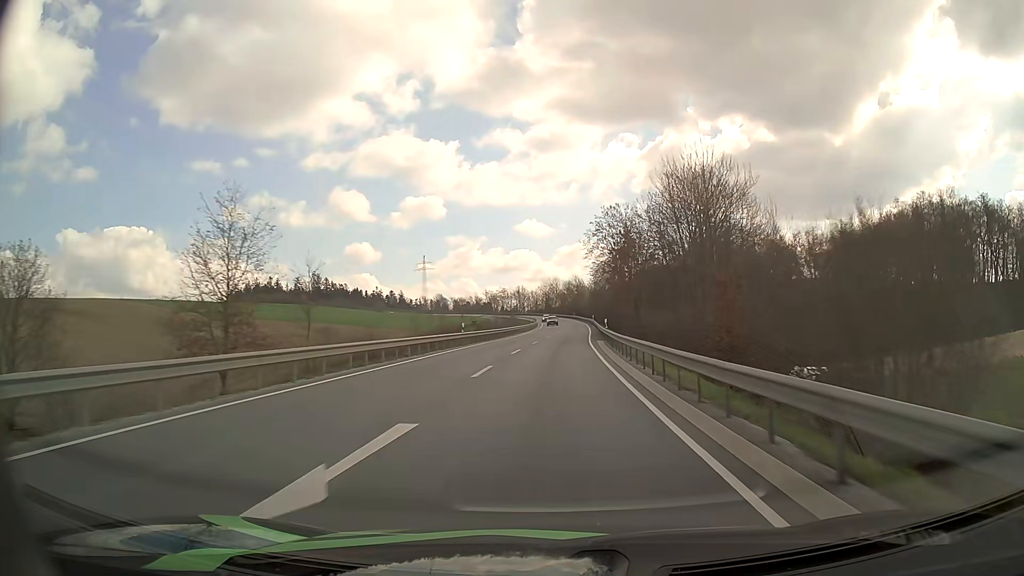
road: secondary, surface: asphalt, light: Day
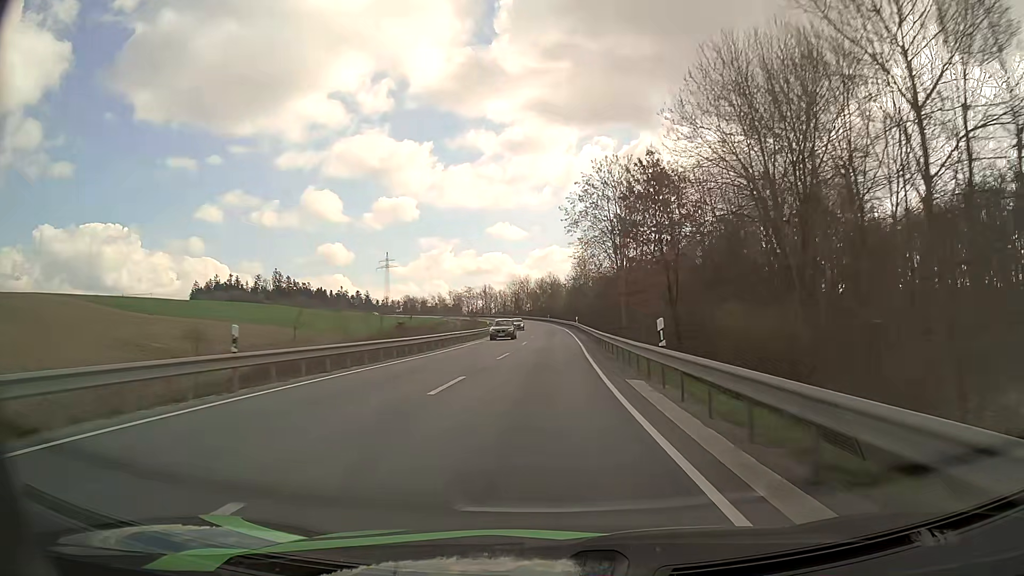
(+0.7, +28.3) m; +2°
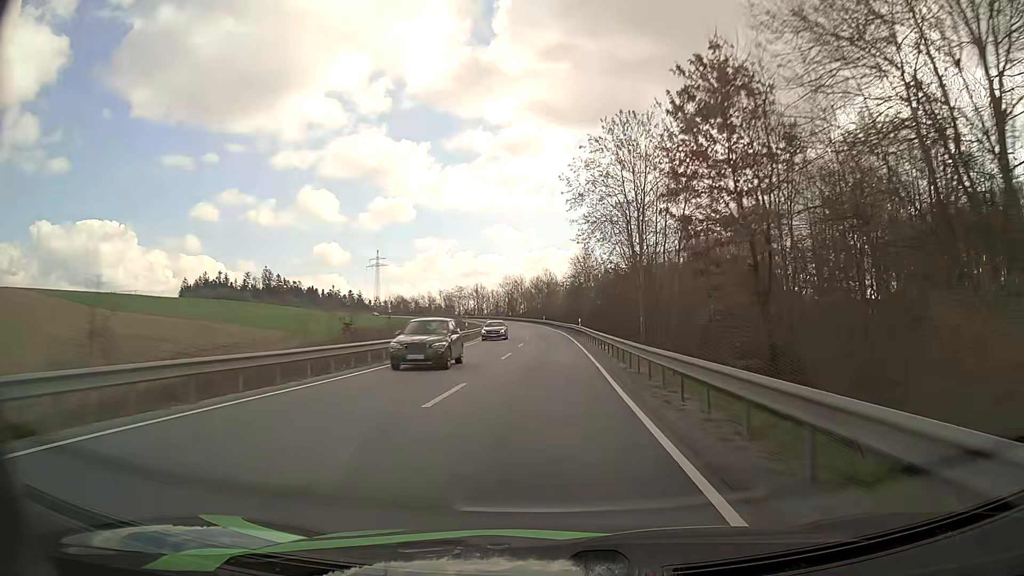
(0.0, +14.1) m; 0°
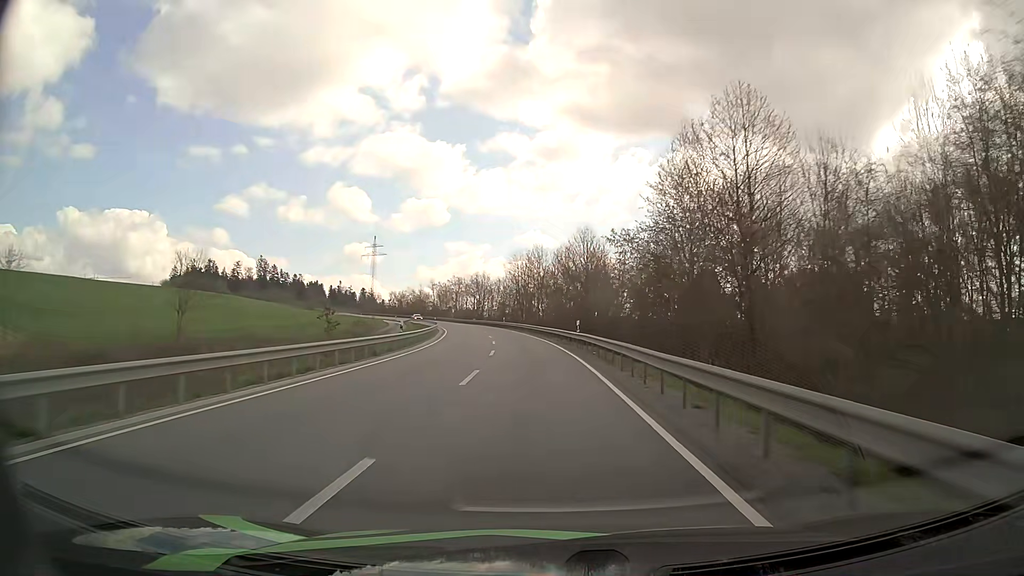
(-0.1, +71.3) m; -2°
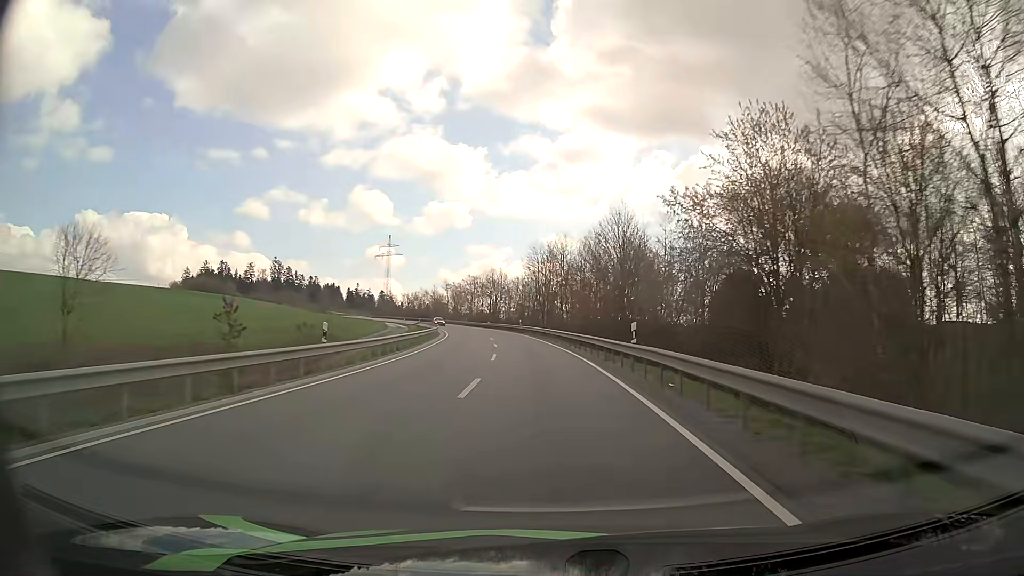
(-0.3, +14.5) m; -2°
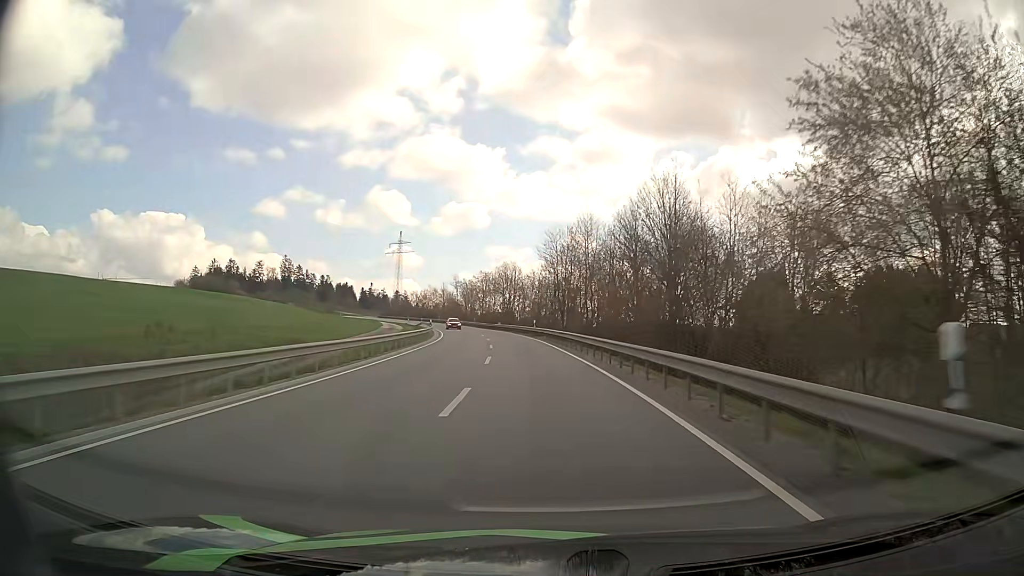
(-0.2, +14.6) m; -1°
